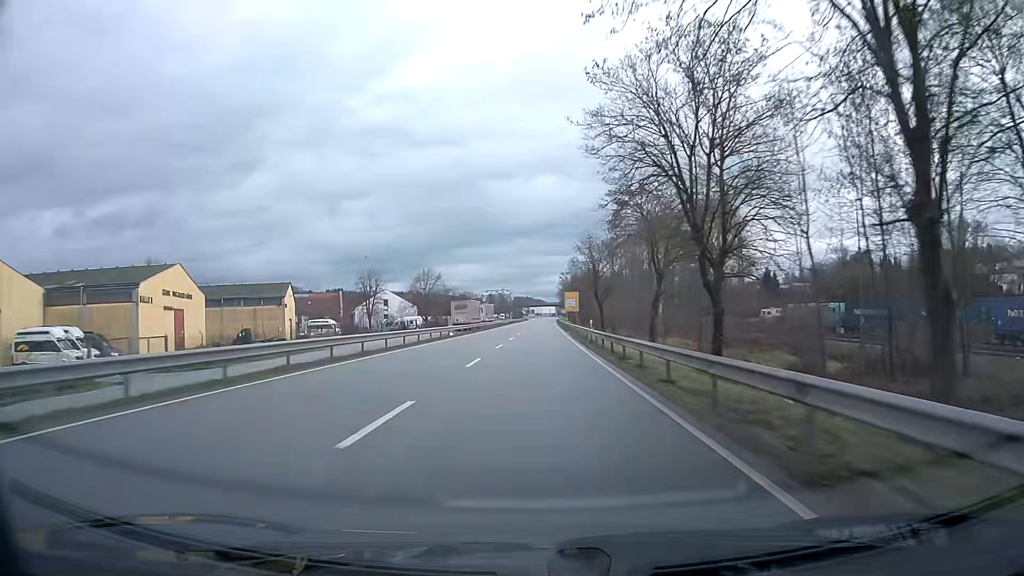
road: primary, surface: asphalt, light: Day
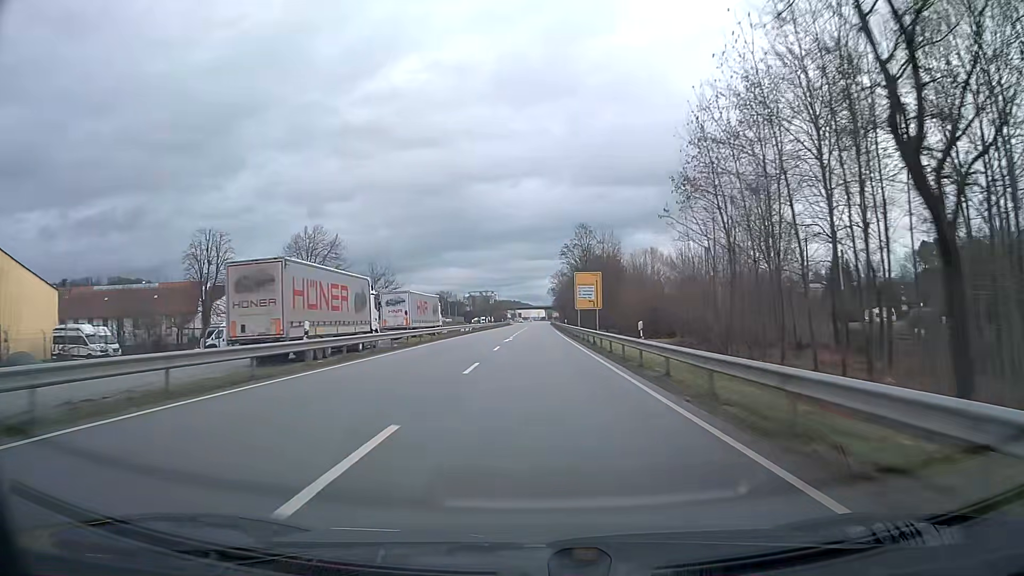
(+0.4, +63.1) m; +1°
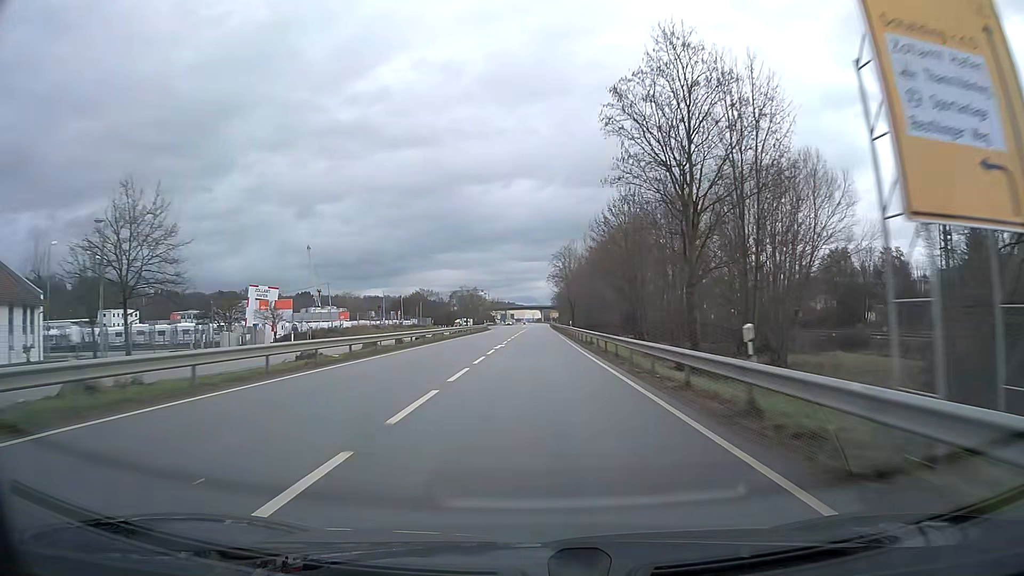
(+0.3, +63.1) m; +1°
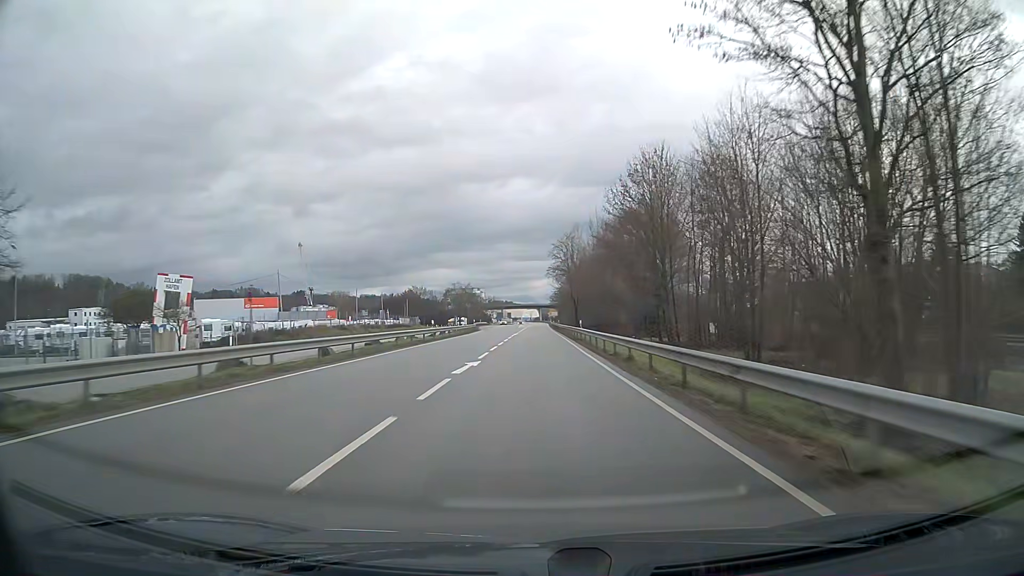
(0.0, +15.8) m; 0°
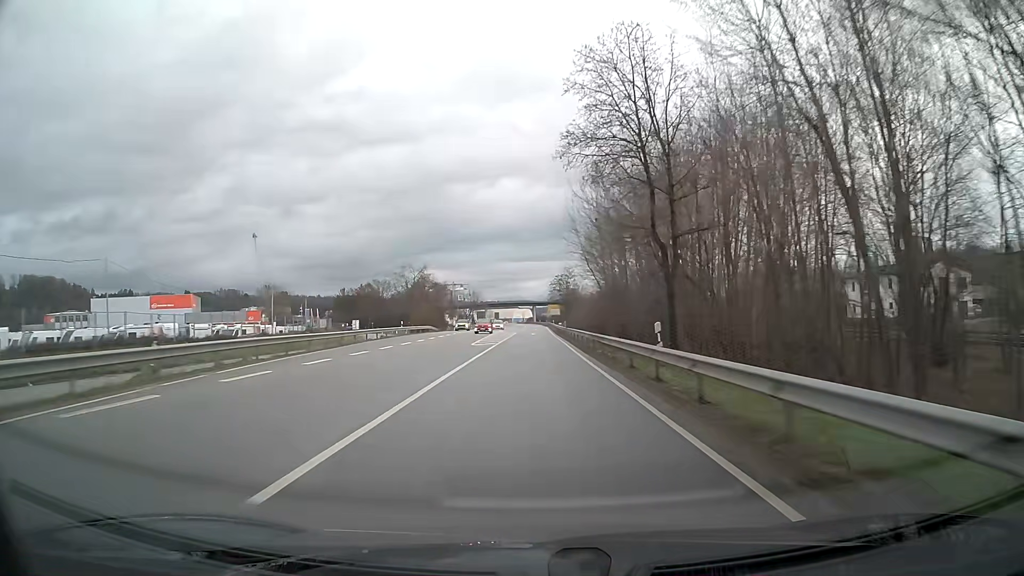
(+0.5, +78.9) m; +1°
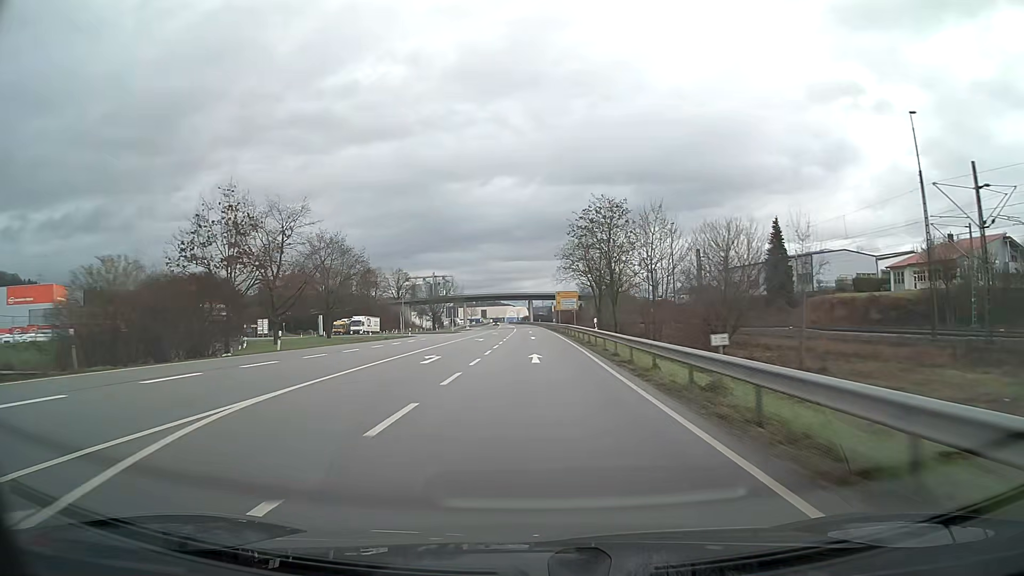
(+0.1, +79.0) m; 0°
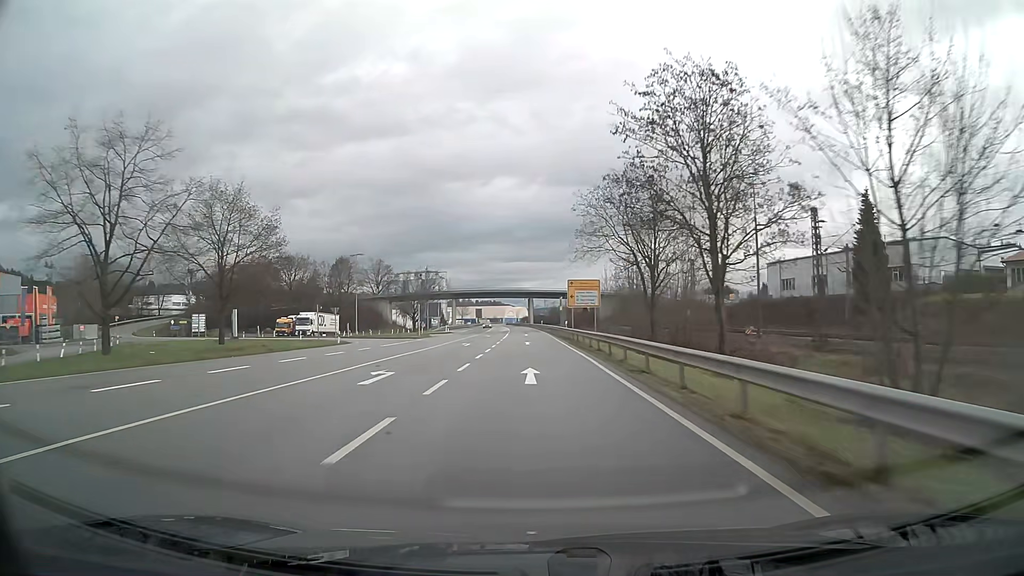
(0.0, +31.6) m; 0°
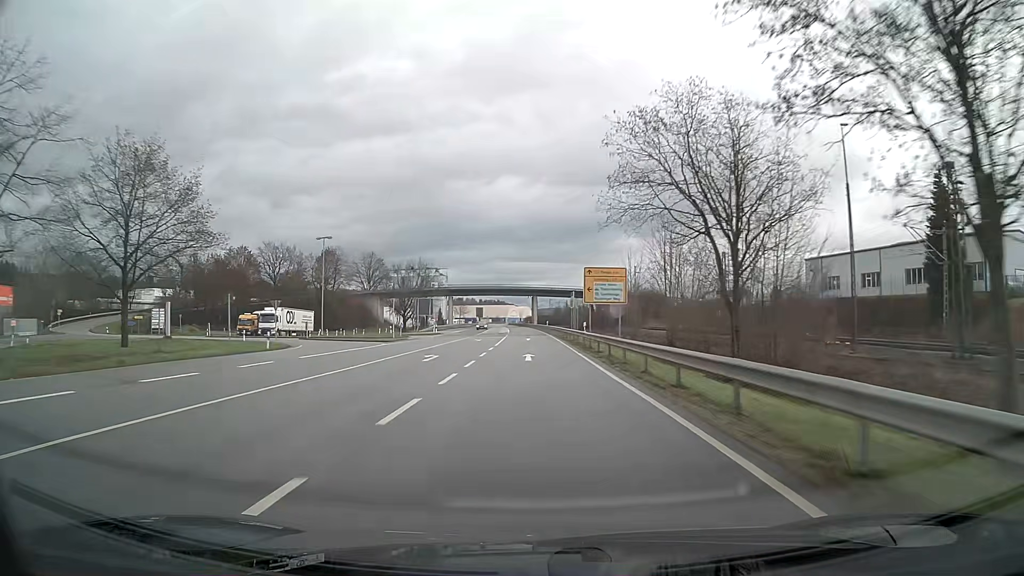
(-0.1, +15.8) m; 0°
